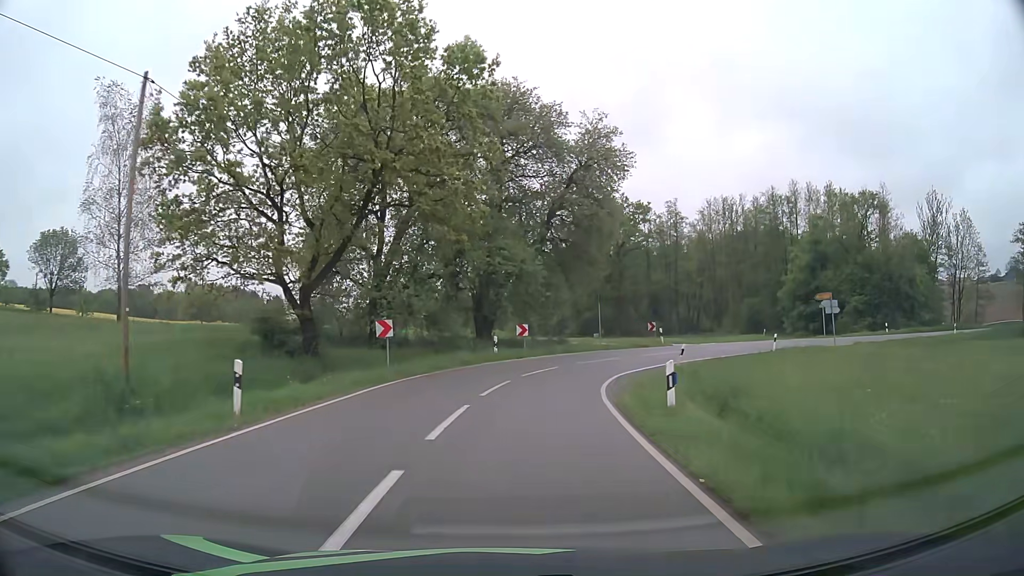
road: tertiary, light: Day
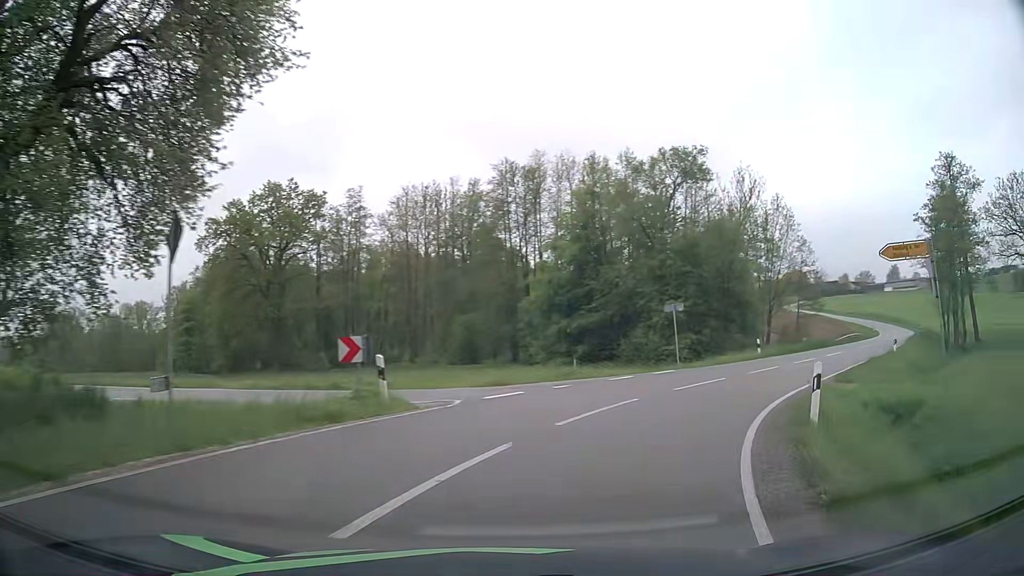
(+4.3, +26.3) m; +28°
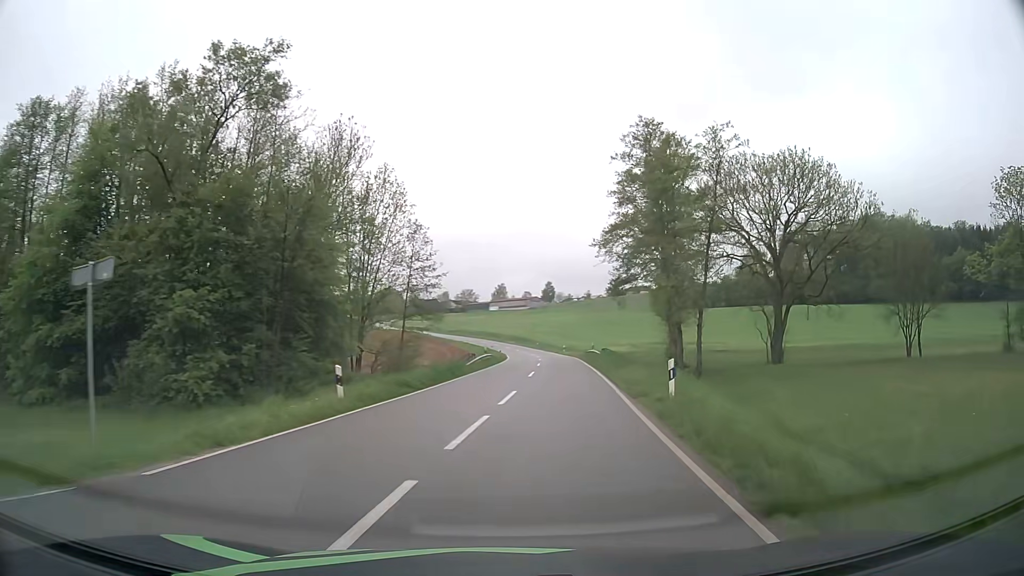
(+6.7, +18.5) m; +35°
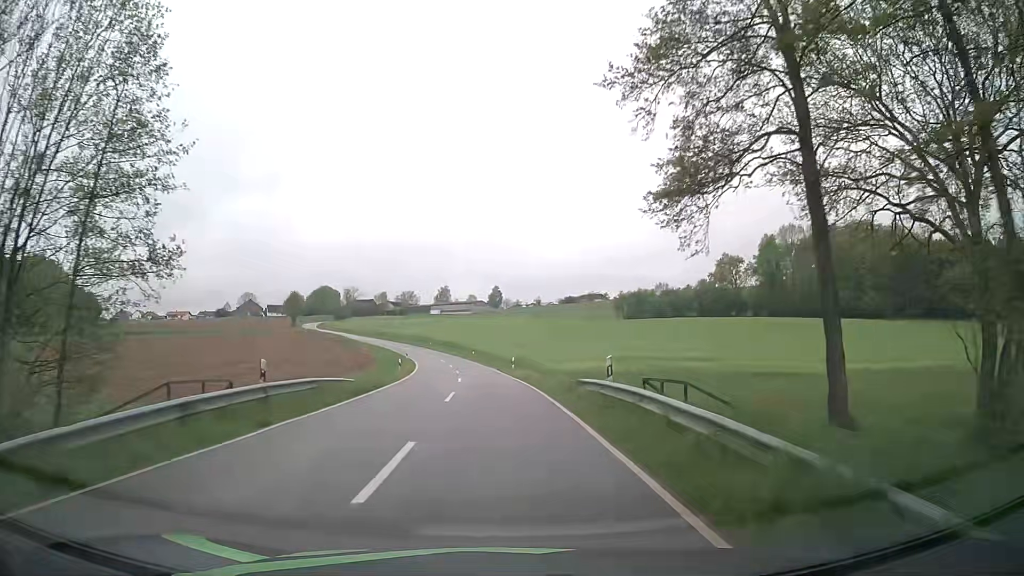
(+2.4, +33.6) m; +4°
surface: asphalt
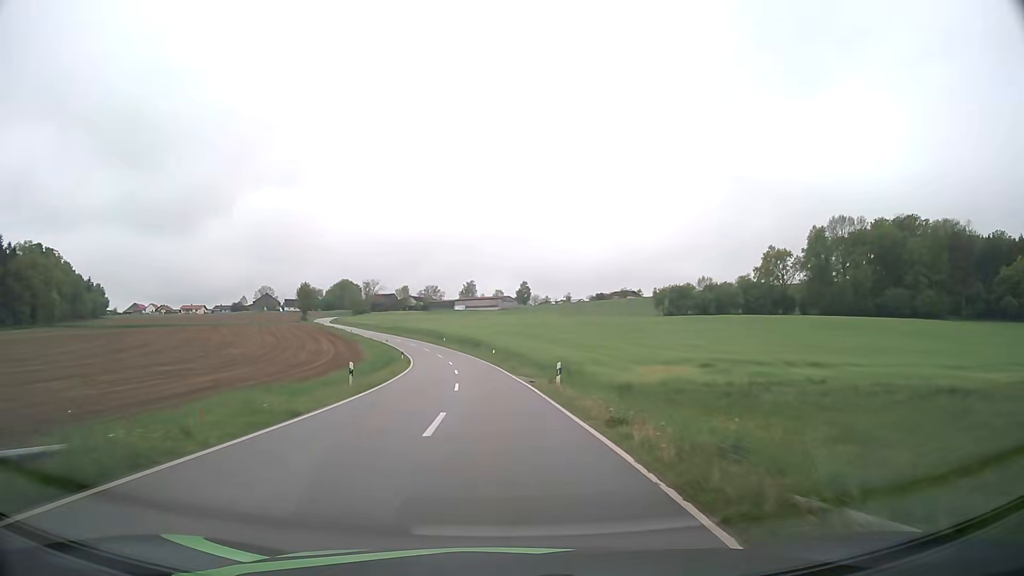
(-0.2, +19.8) m; -2°
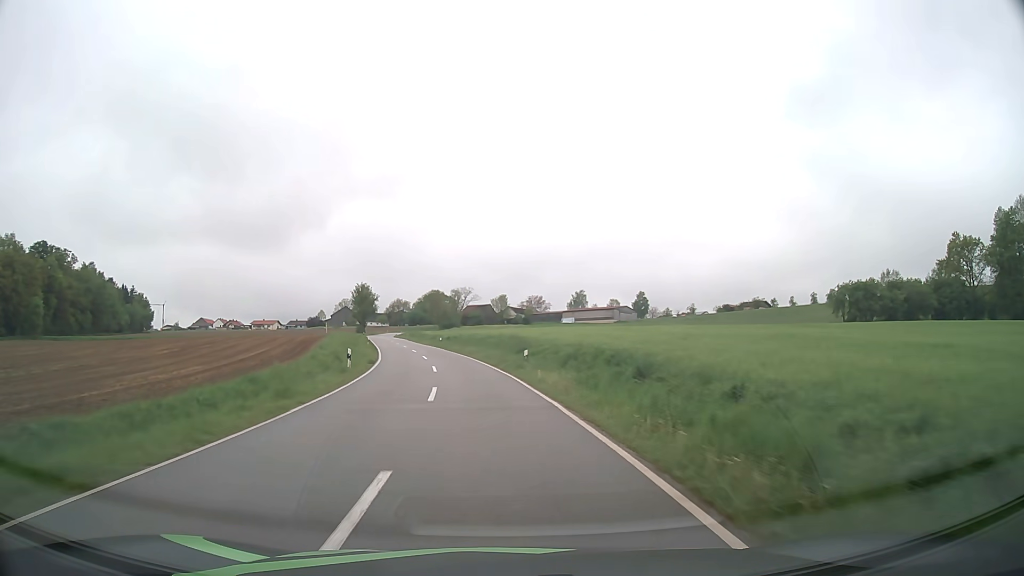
(-3.9, +56.3) m; -9°
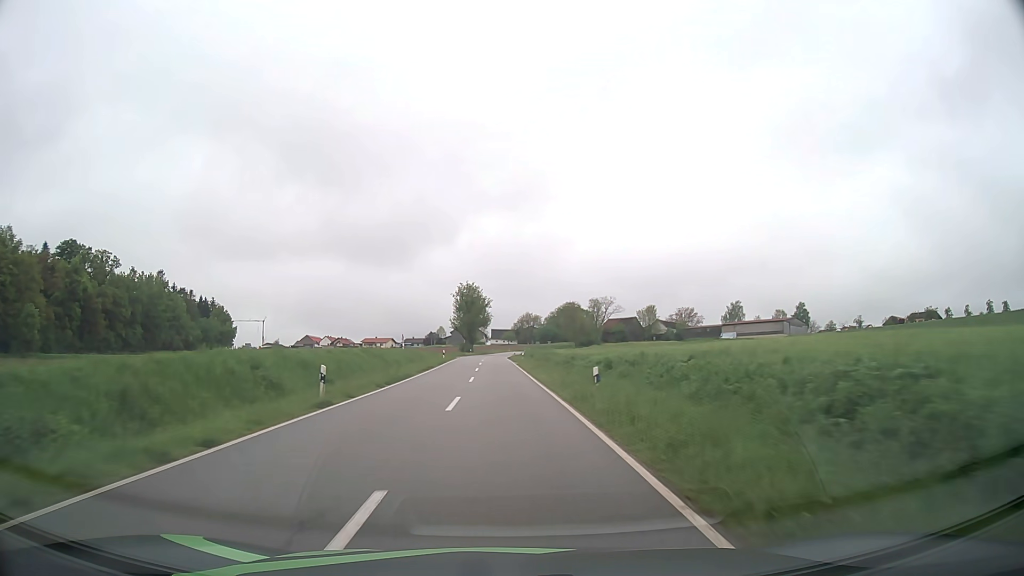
(-5.1, +48.8) m; -11°
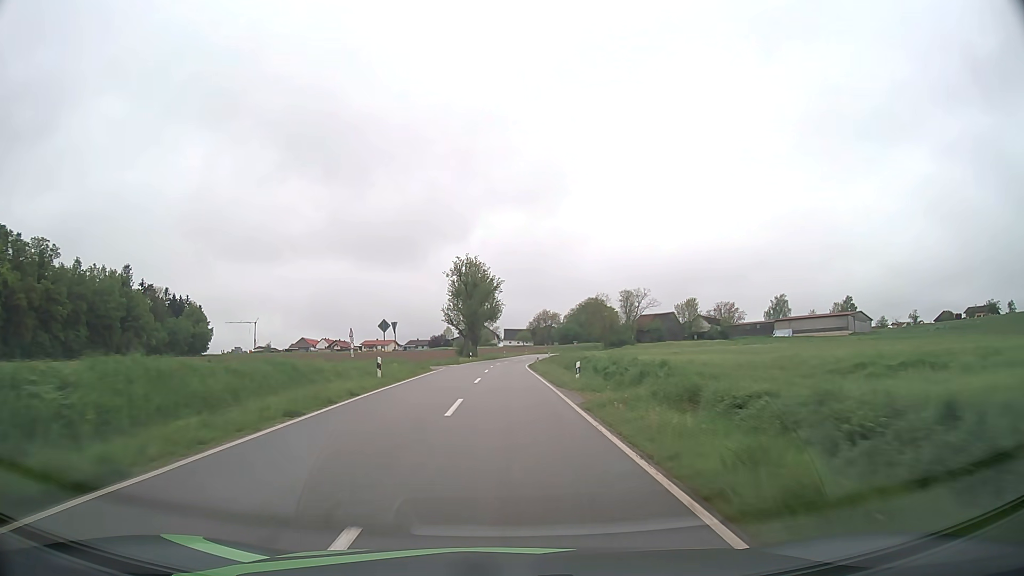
(-0.6, +37.9) m; -1°
(0, +10) (0, +20) (0, +30) (0, +40) (0, +50) (+1, +60) (+1, +70) (+2, +80) (+3, +90) (+4, +100) m
